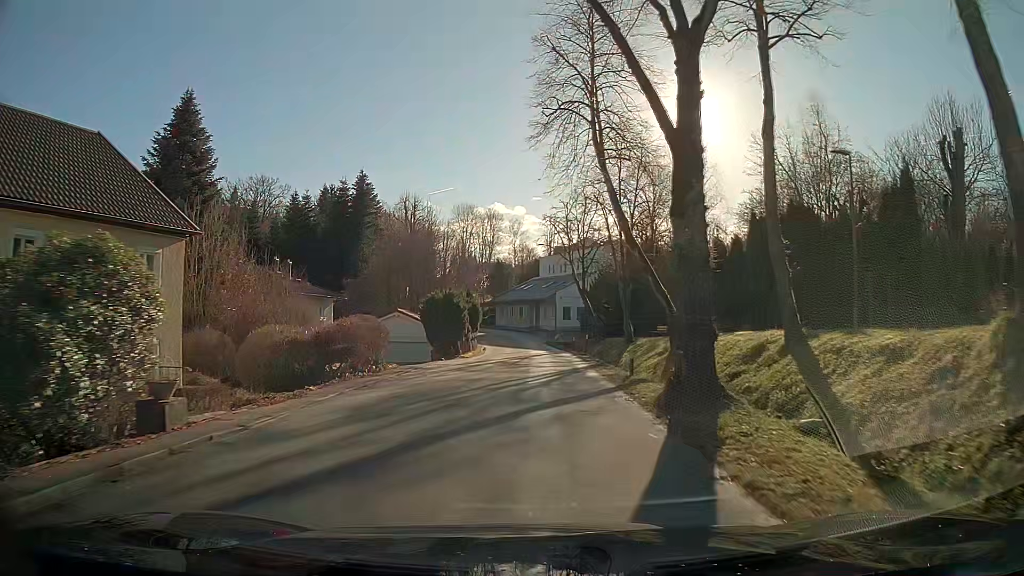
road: secondary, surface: asphalt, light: Day
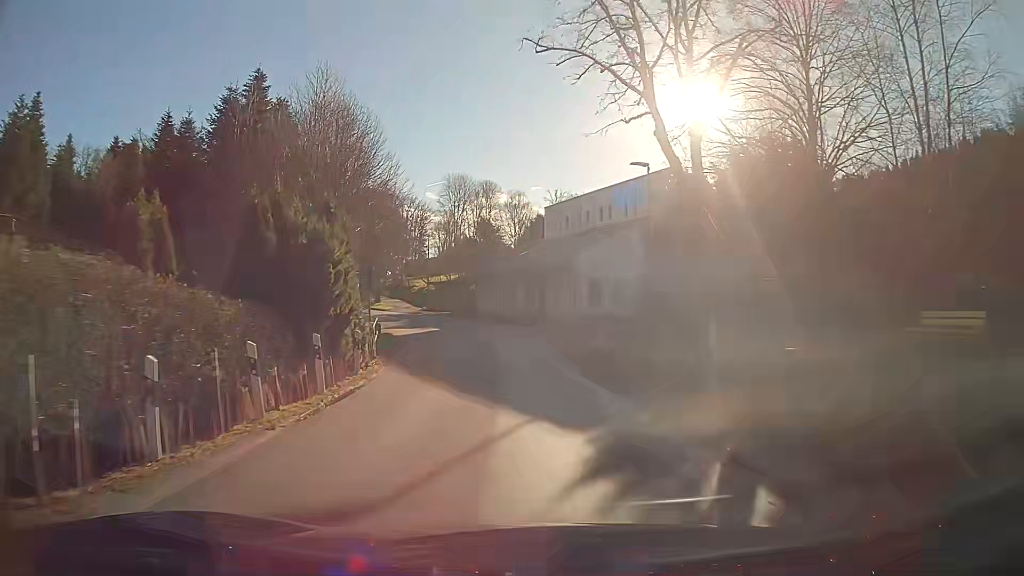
(0.0, +32.3) m; -1°
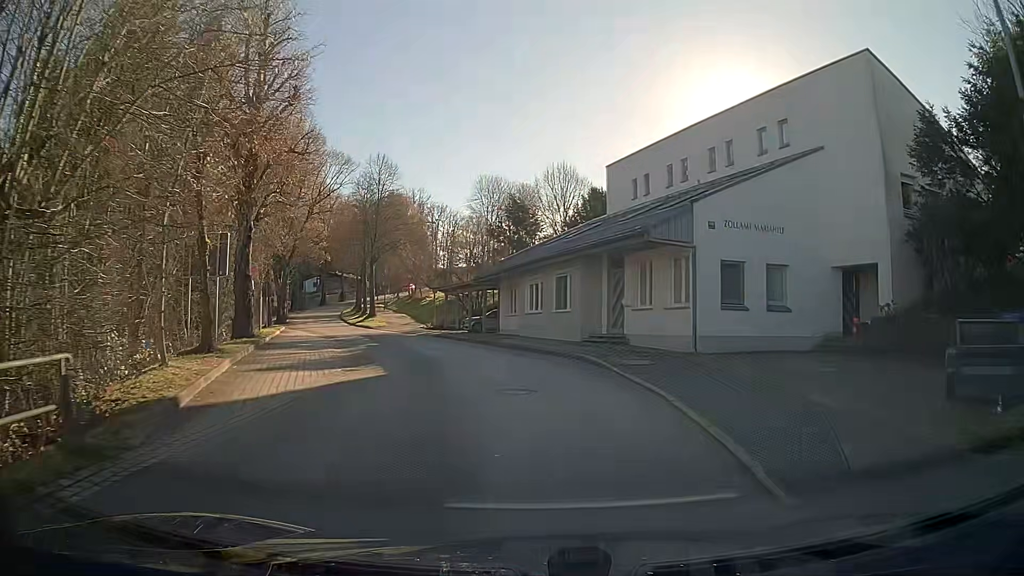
(-0.8, +20.5) m; -2°
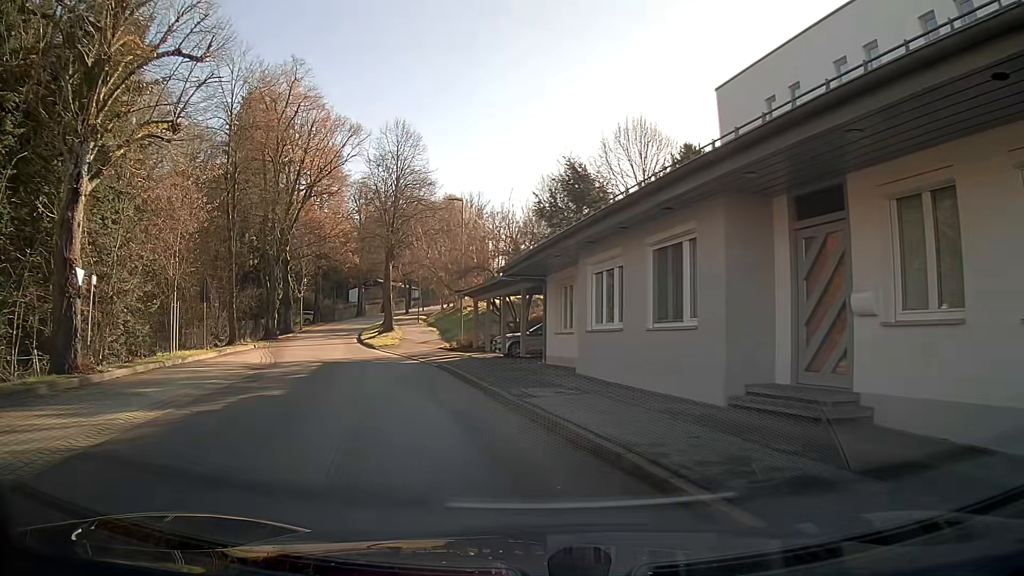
(-0.3, +14.1) m; -8°
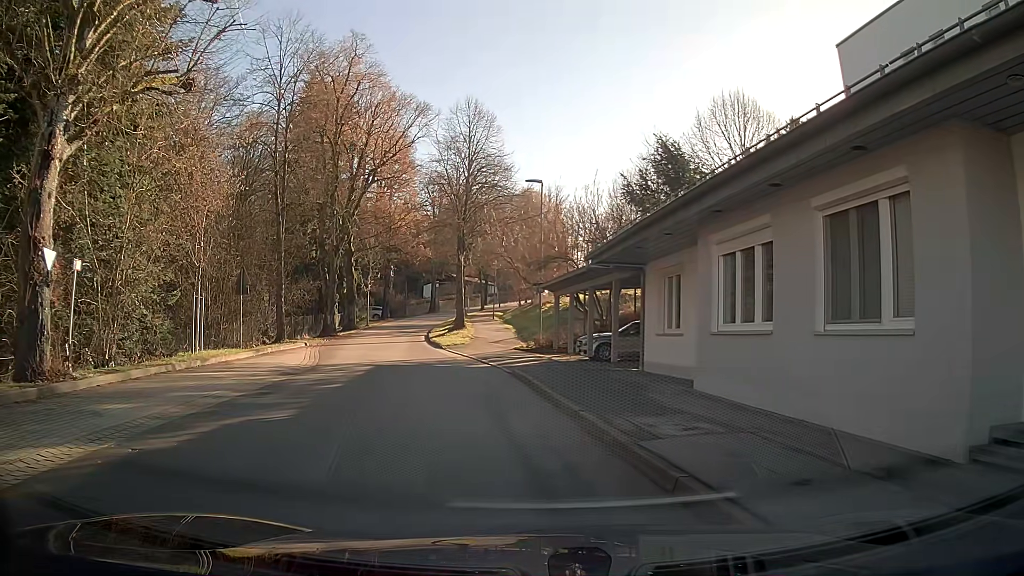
(-0.2, +3.7) m; -4°
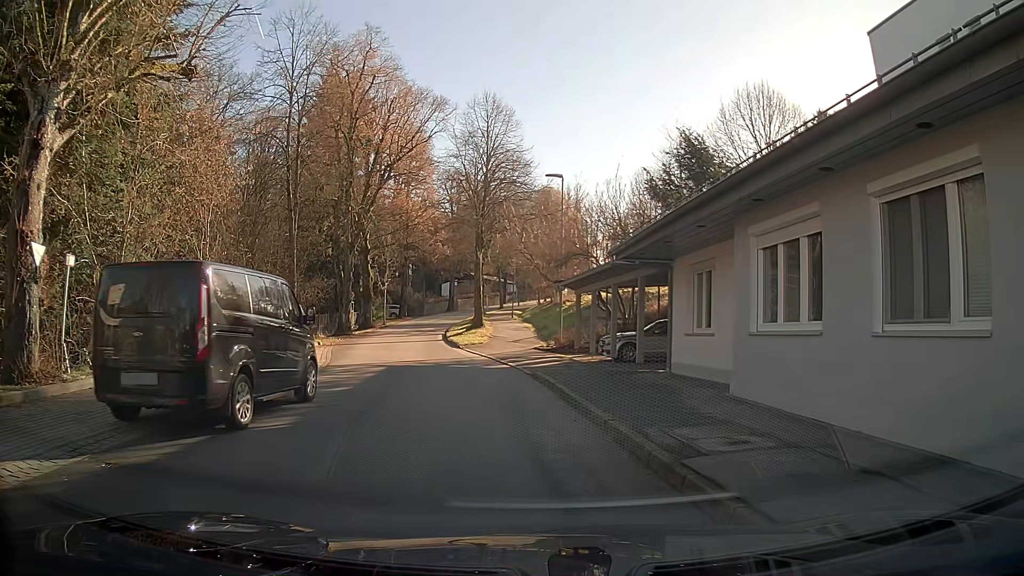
(0.0, +0.9) m; 0°
